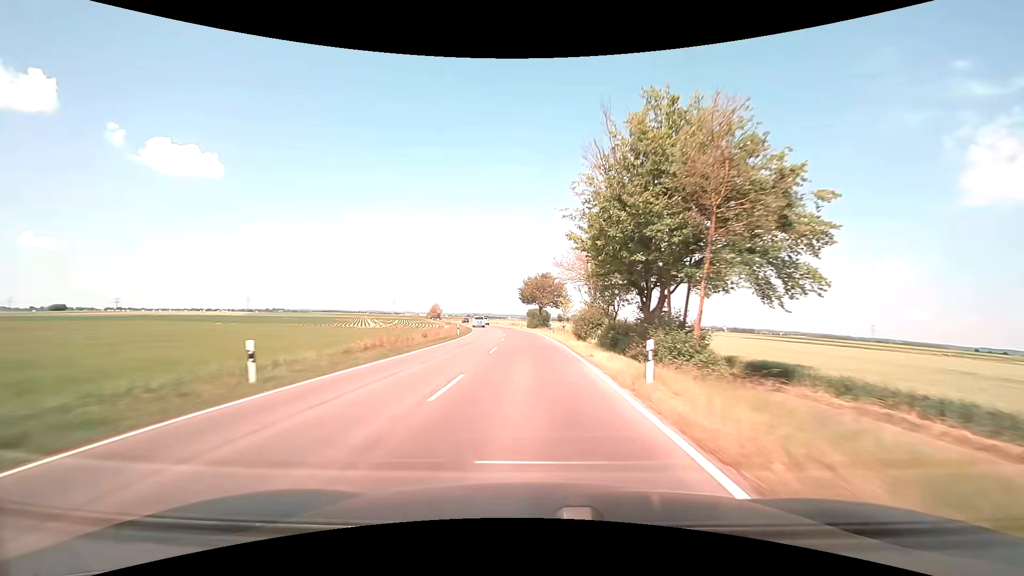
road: tertiary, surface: asphalt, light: Day
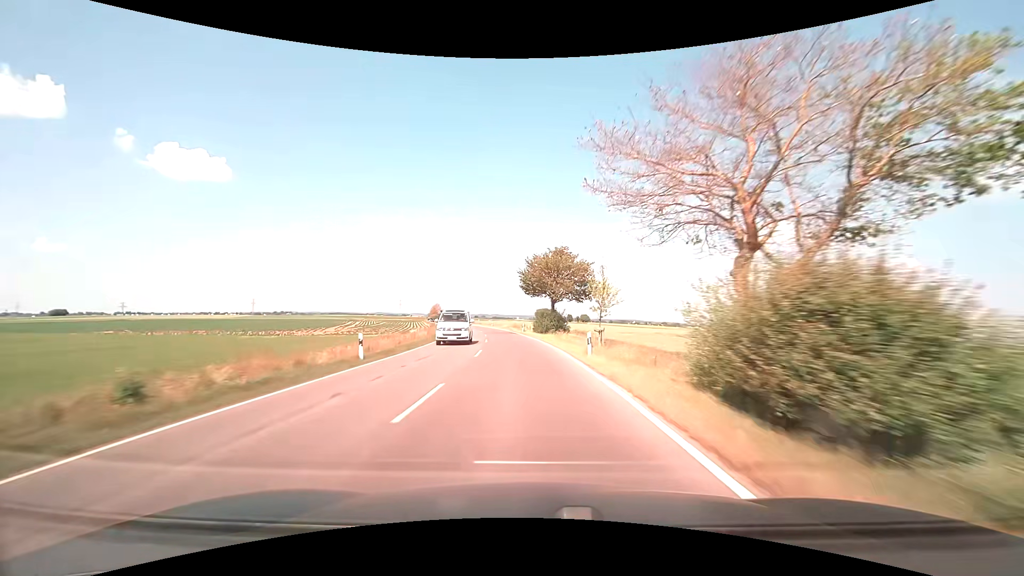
(-0.1, +26.0) m; -1°
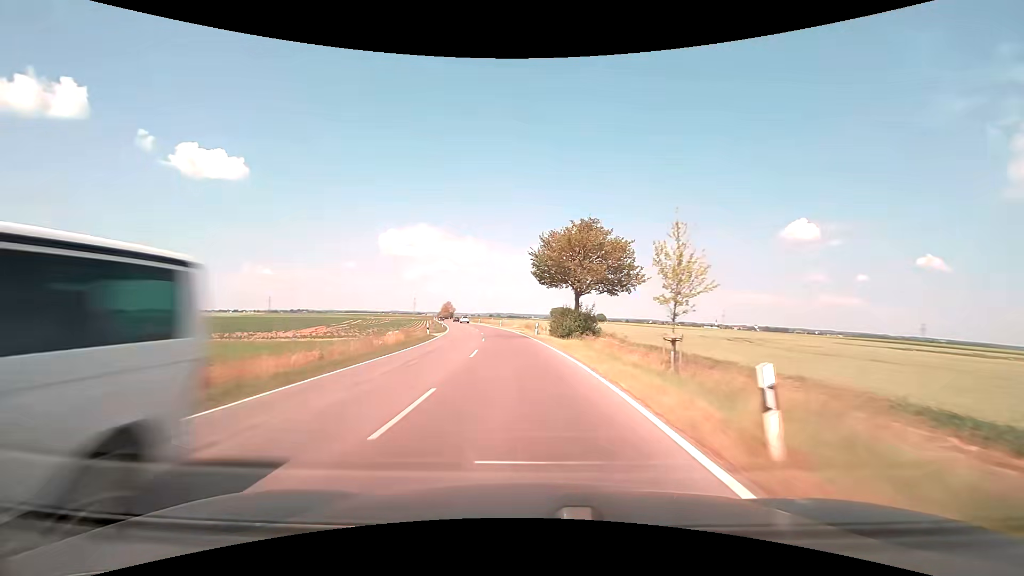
(-0.2, +13.0) m; -2°
(0, +10) (-1, +20) (-1, +30) (-2, +40) (-4, +50) (-5, +60) (-7, +70) (-9, +79) (-11, +89) (-13, +99) m
